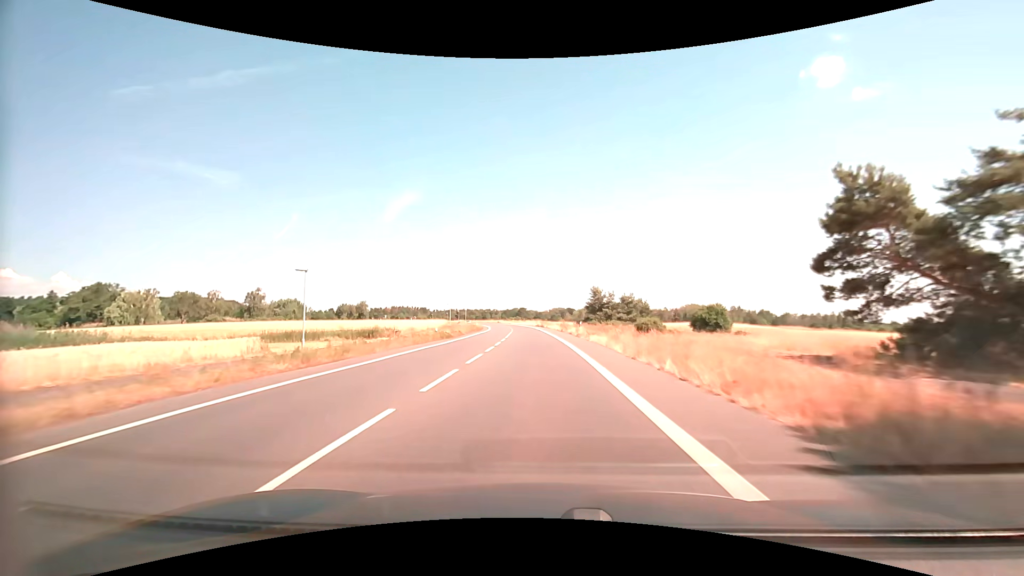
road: primary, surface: asphalt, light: Day
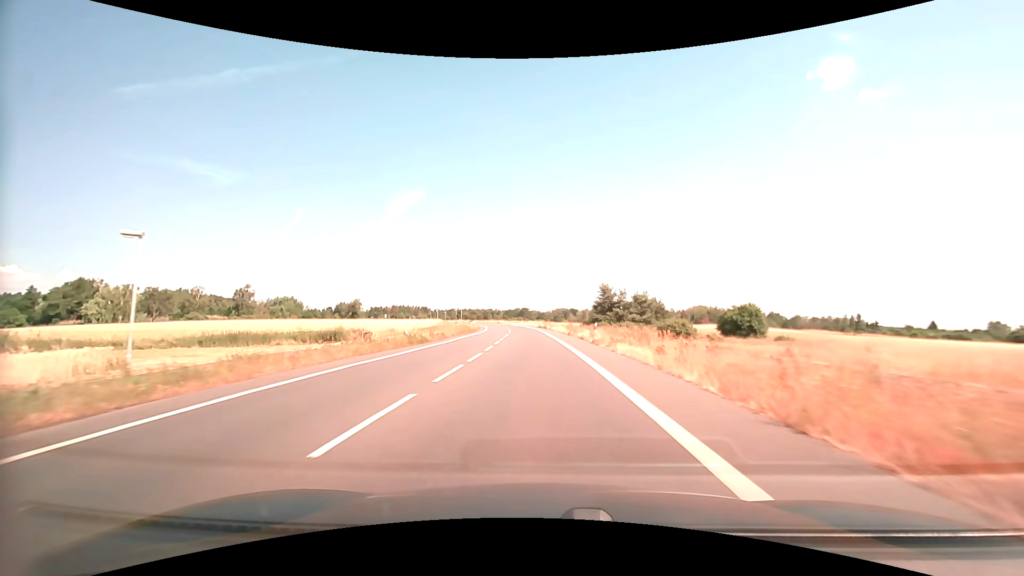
(0.0, +10.8) m; -1°
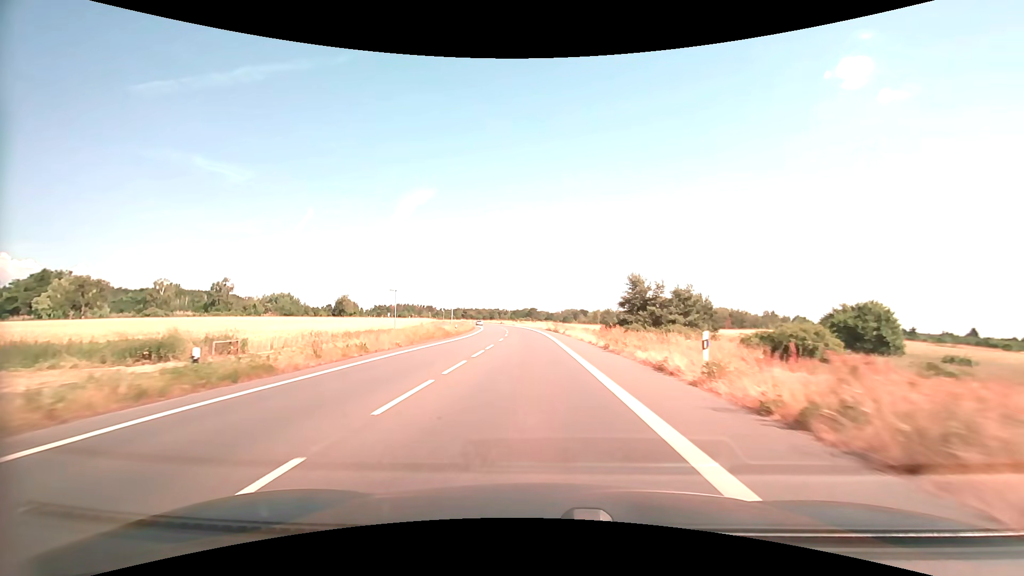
(-0.1, +21.9) m; -1°
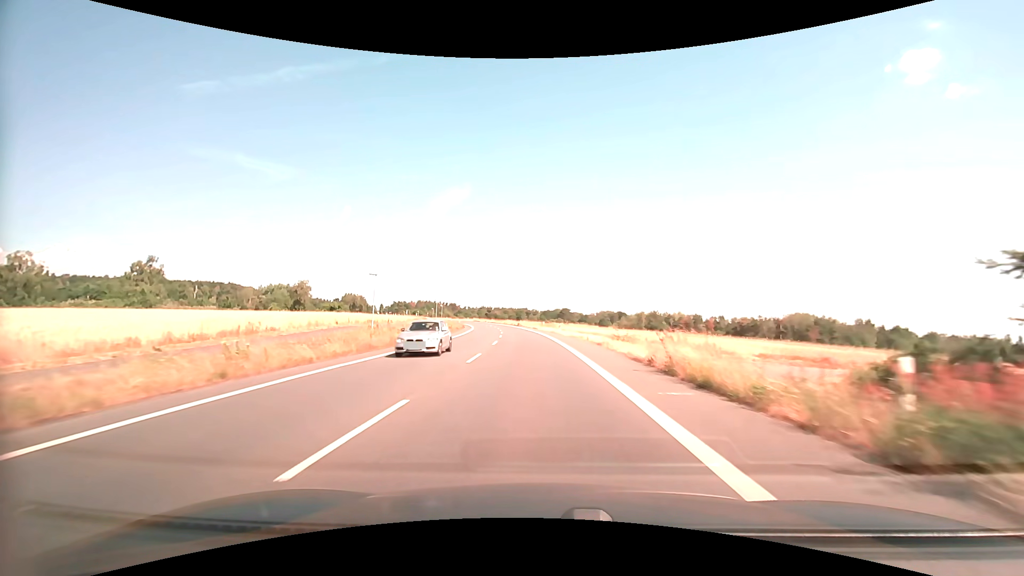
(-1.6, +55.9) m; -4°
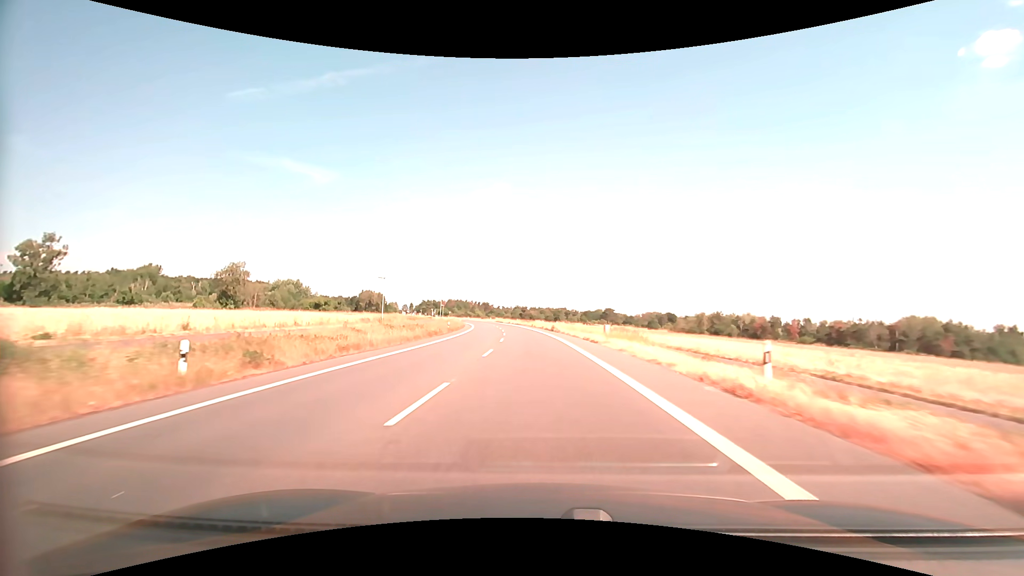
(-1.7, +45.8) m; -4°
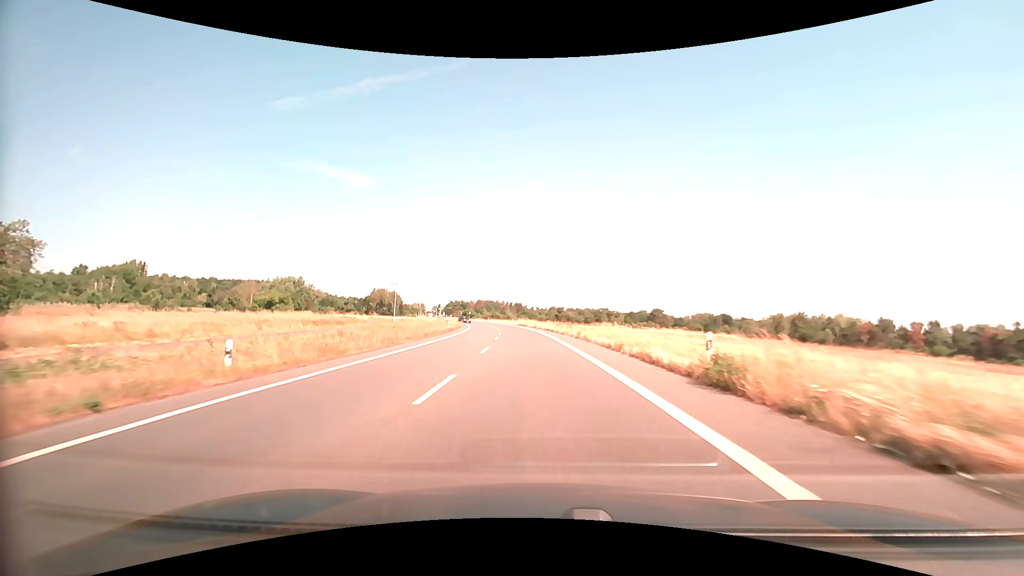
(-1.5, +46.7) m; -4°
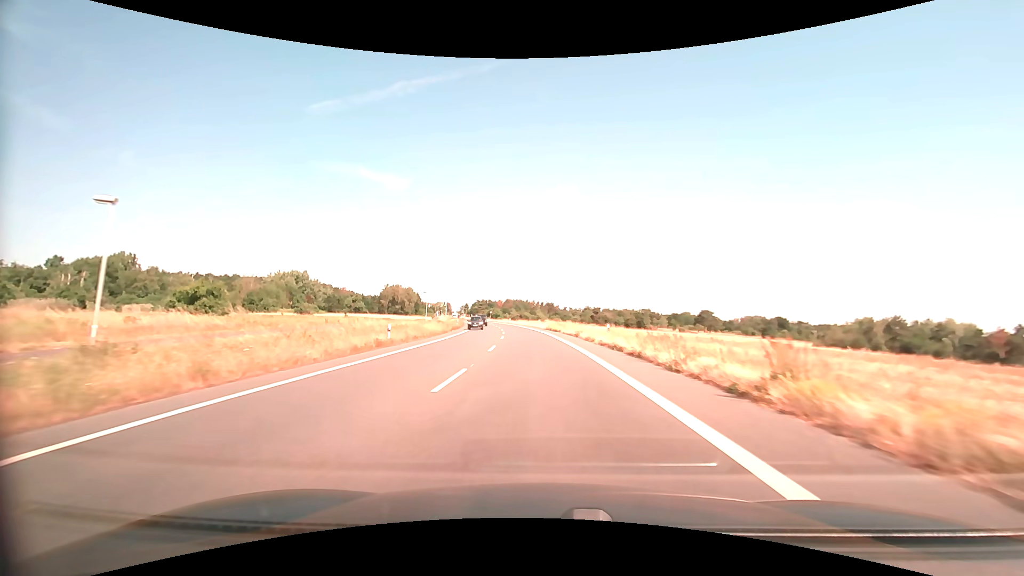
(-1.2, +34.8) m; -4°
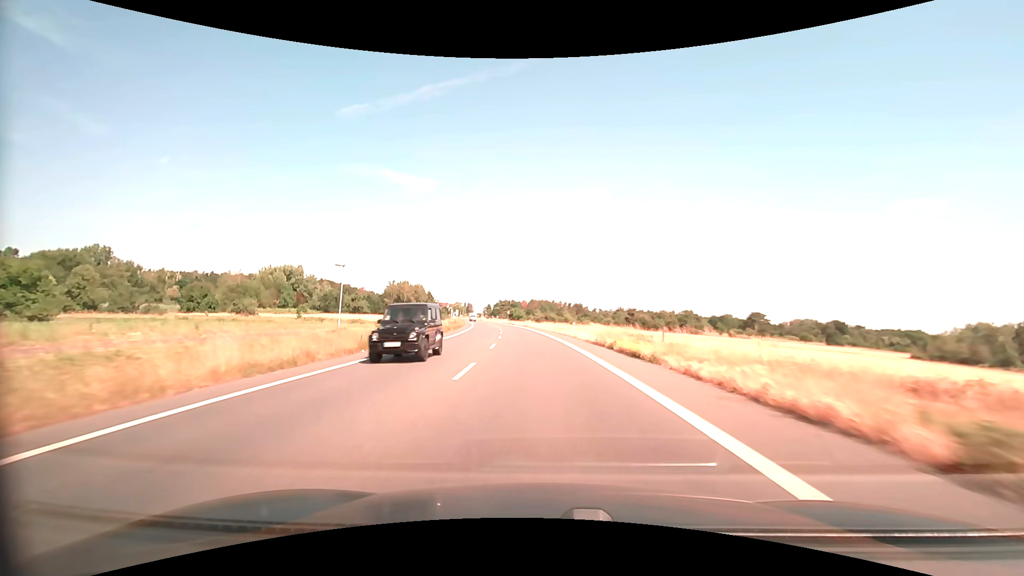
(-0.9, +33.9) m; -3°
(0, +10) (0, +20) (-1, +30) (-1, +40) (-2, +50) (-3, +60) (-4, +70) (-5, +80) (-6, +90) (-8, +100) m
